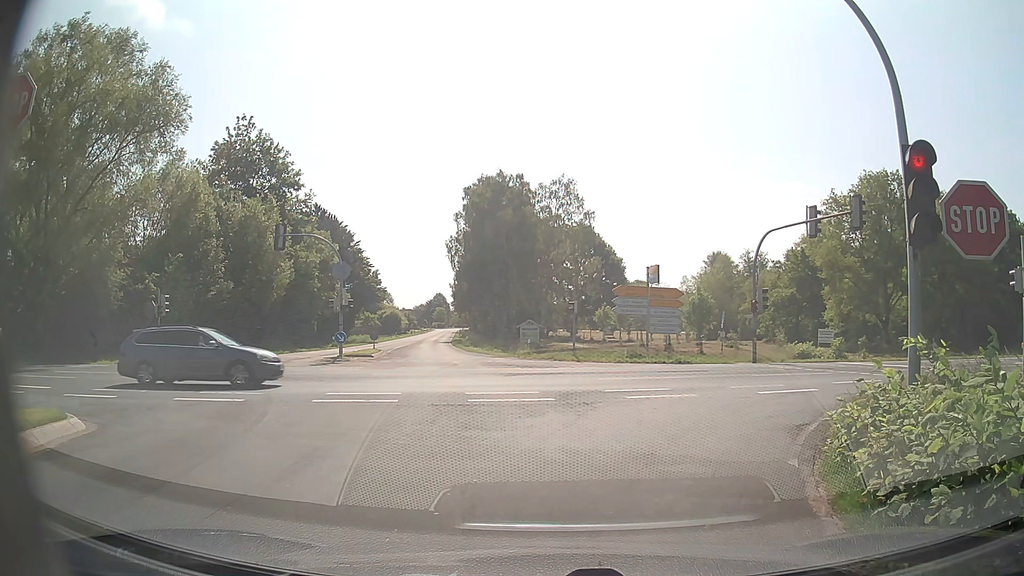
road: secondary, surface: asphalt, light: Day
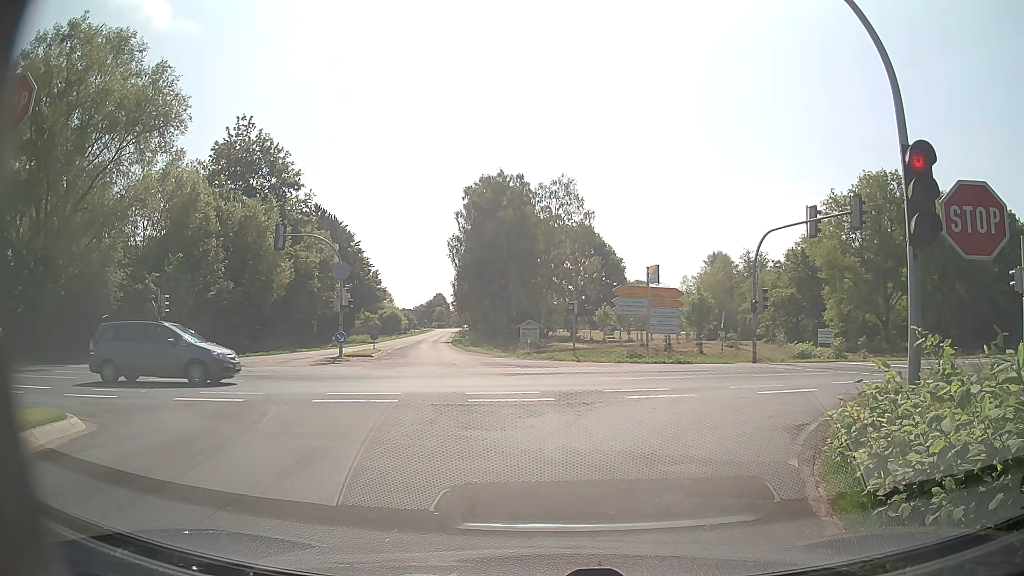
(0.0, 0.0) m; 0°
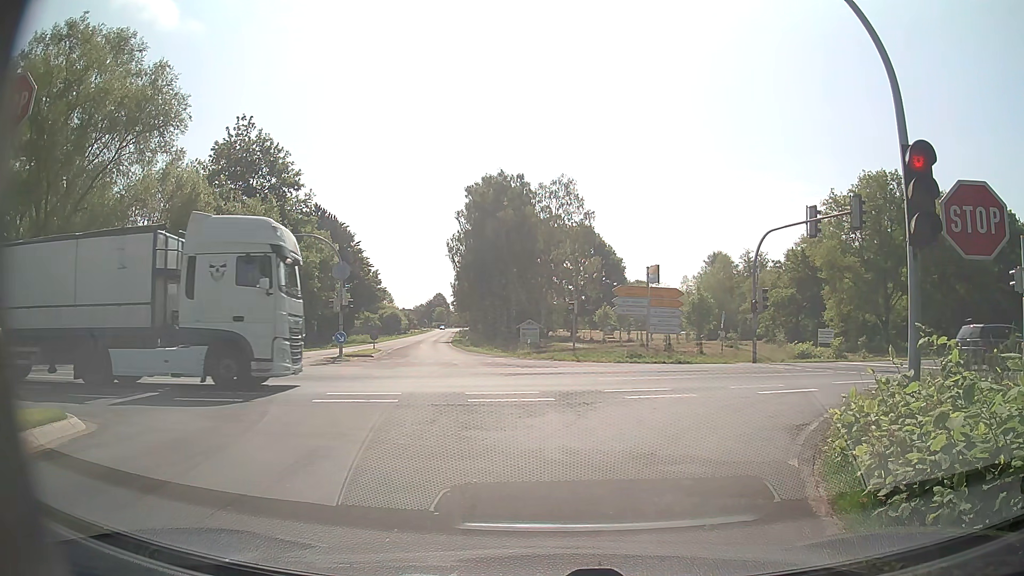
(0.0, 0.0) m; 0°
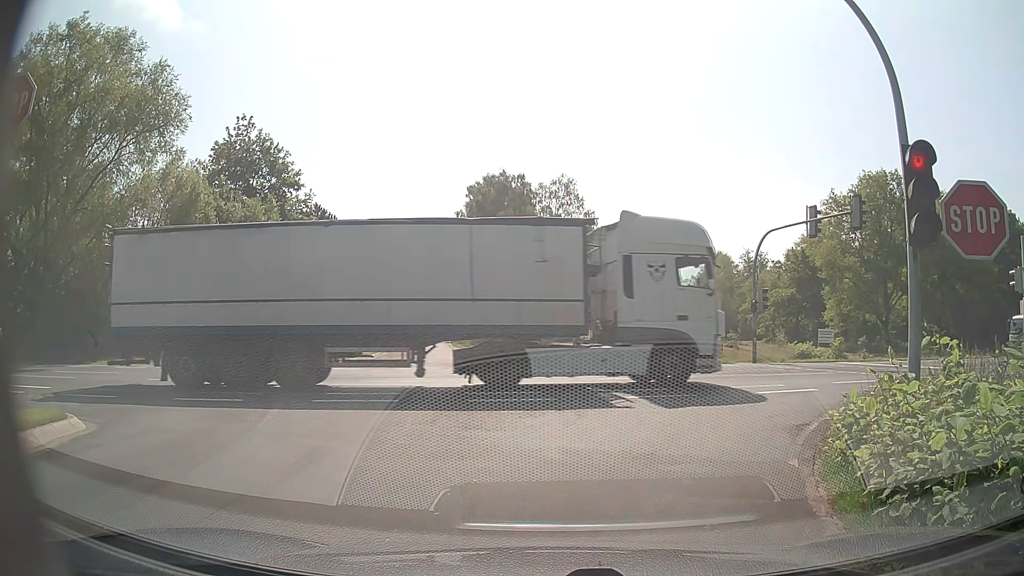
(0.0, 0.0) m; 0°
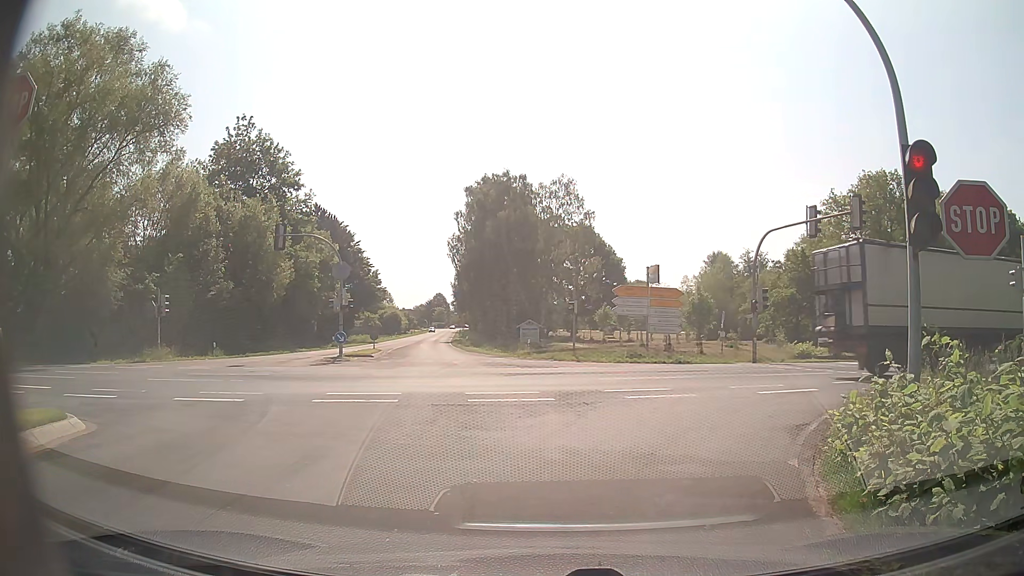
(0.0, 0.0) m; 0°
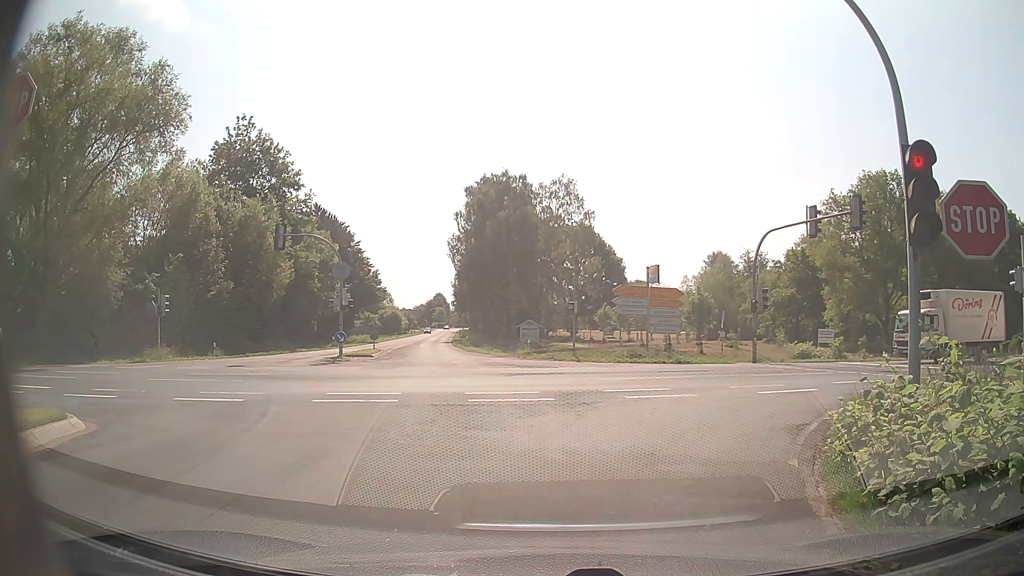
(0.0, 0.0) m; 0°
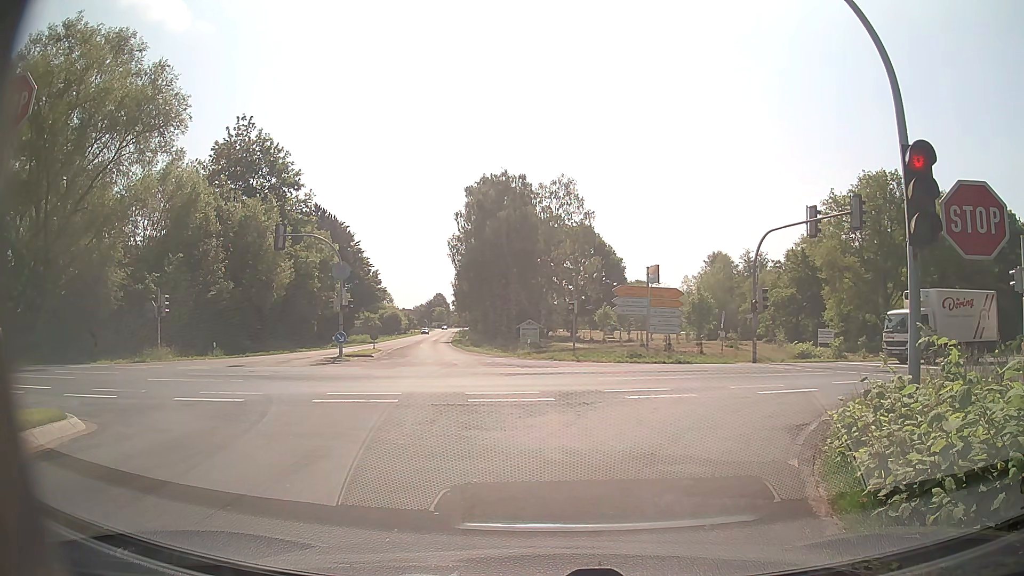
(0.0, 0.0) m; 0°
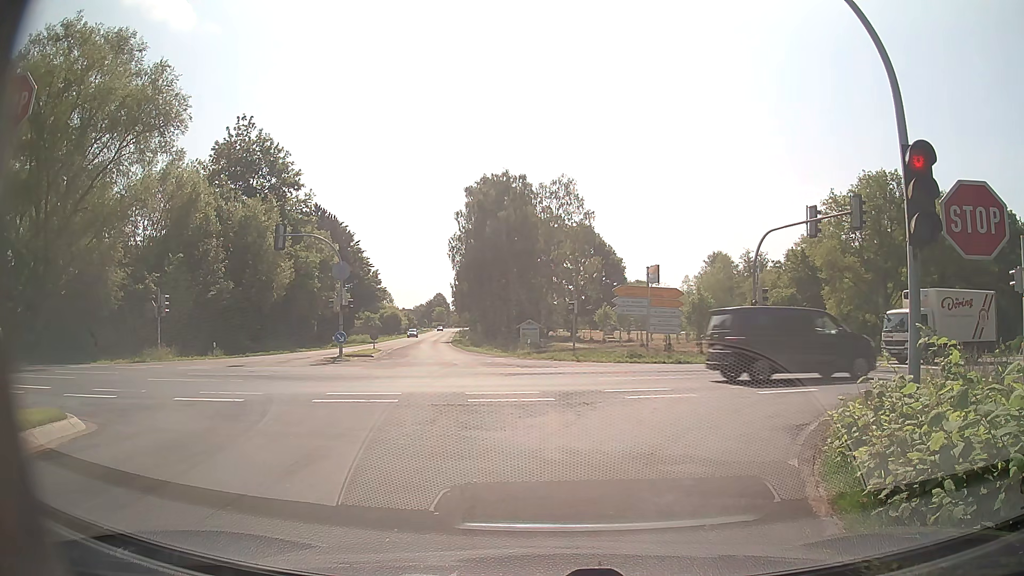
(0.0, 0.0) m; 0°
(+1, +10) (+6, +18) (+15, +22) (+25, +24) (+34, +27) (+44, +29) (+54, +31) (+64, +34) (+73, +36) (+83, +39) m
